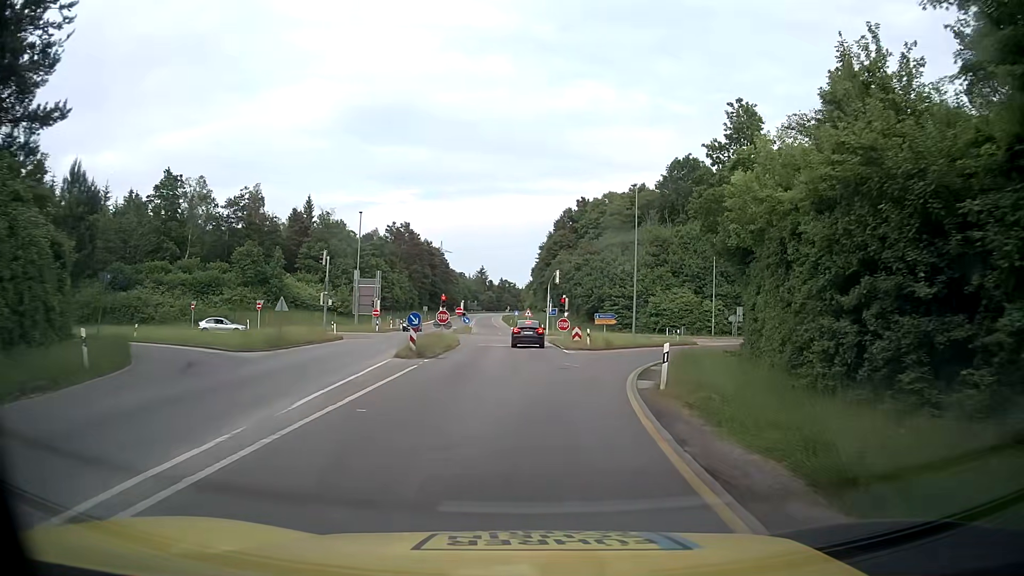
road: tertiary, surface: asphalt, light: Day
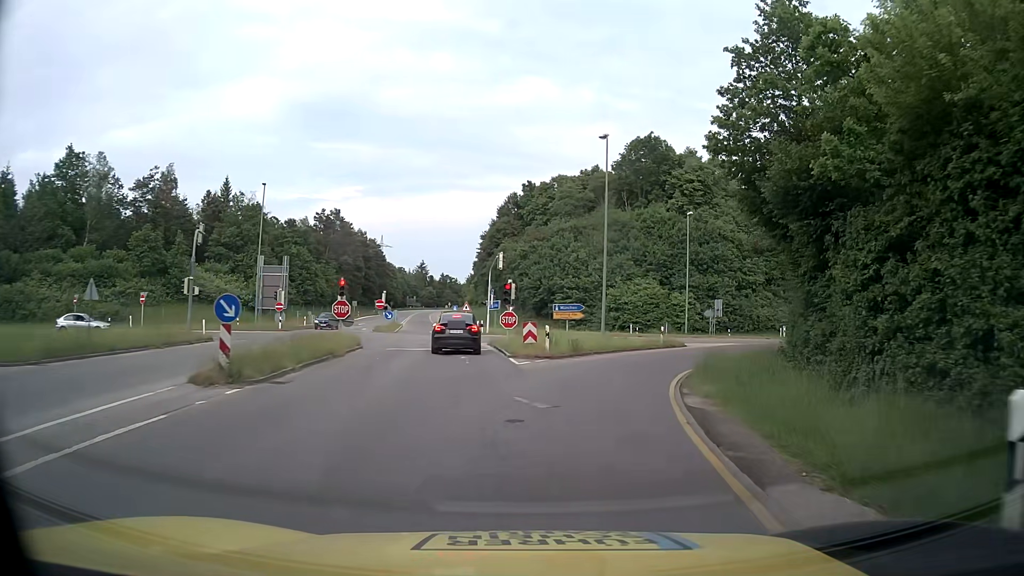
(+0.4, +13.1) m; +5°
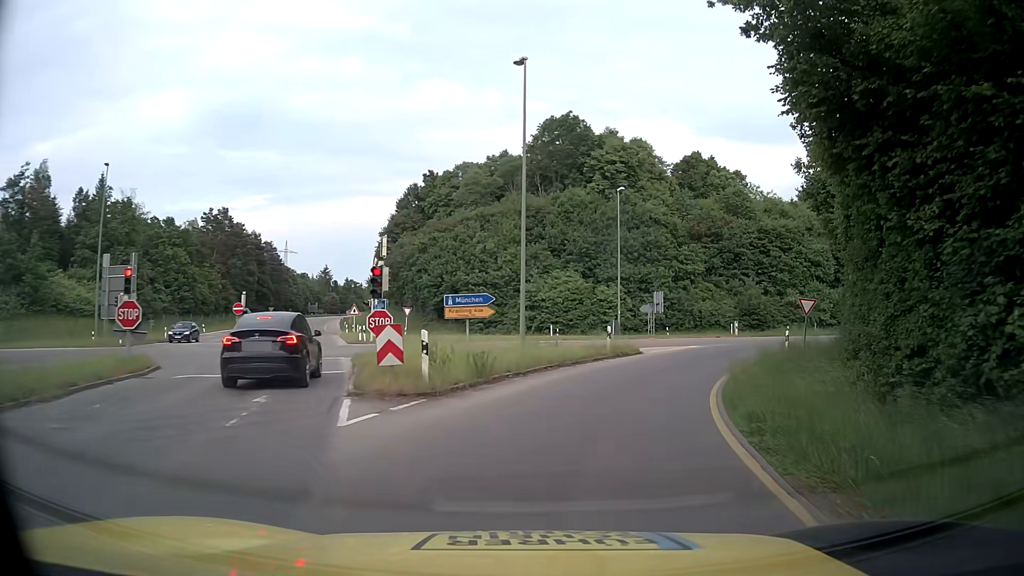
(+0.7, +12.2) m; +8°
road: secondary_link
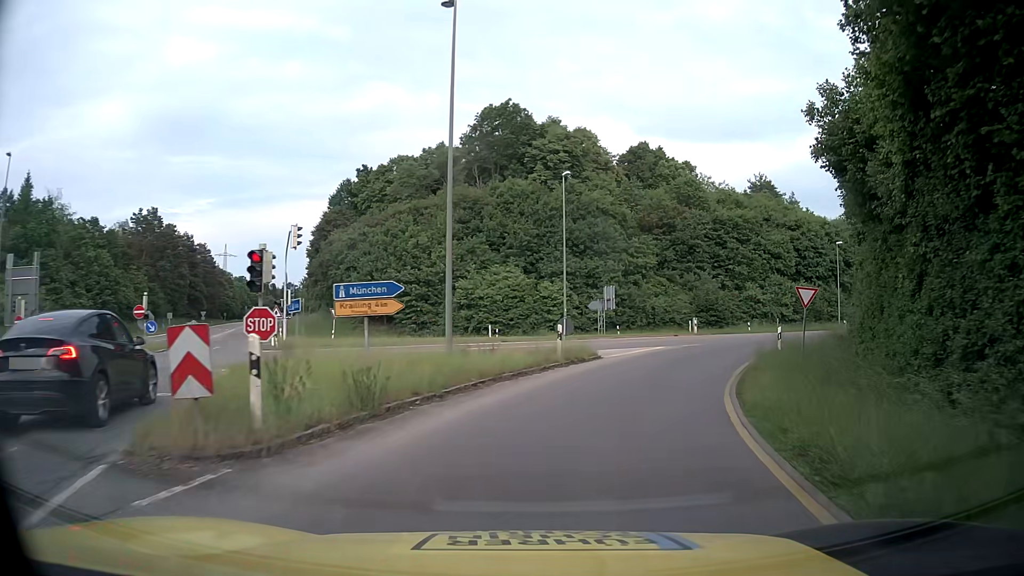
(+0.2, +5.8) m; +5°
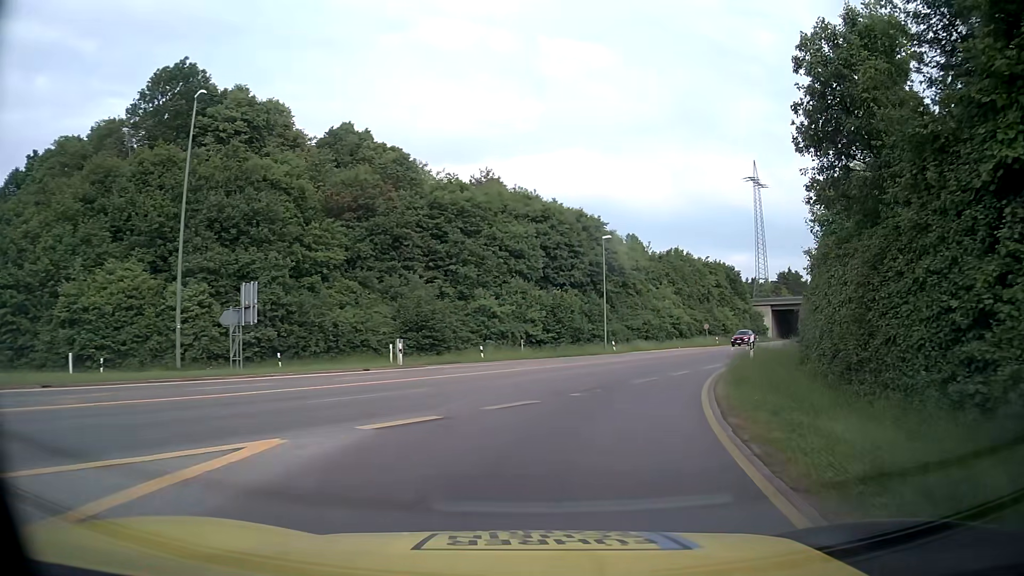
(+4.8, +21.7) m; +24°
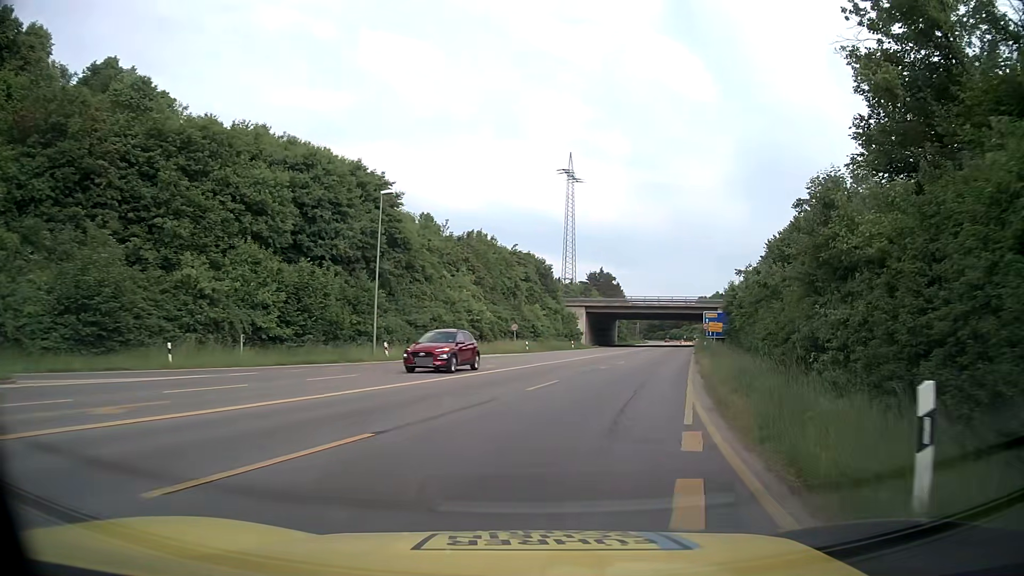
(+3.0, +18.1) m; +17°
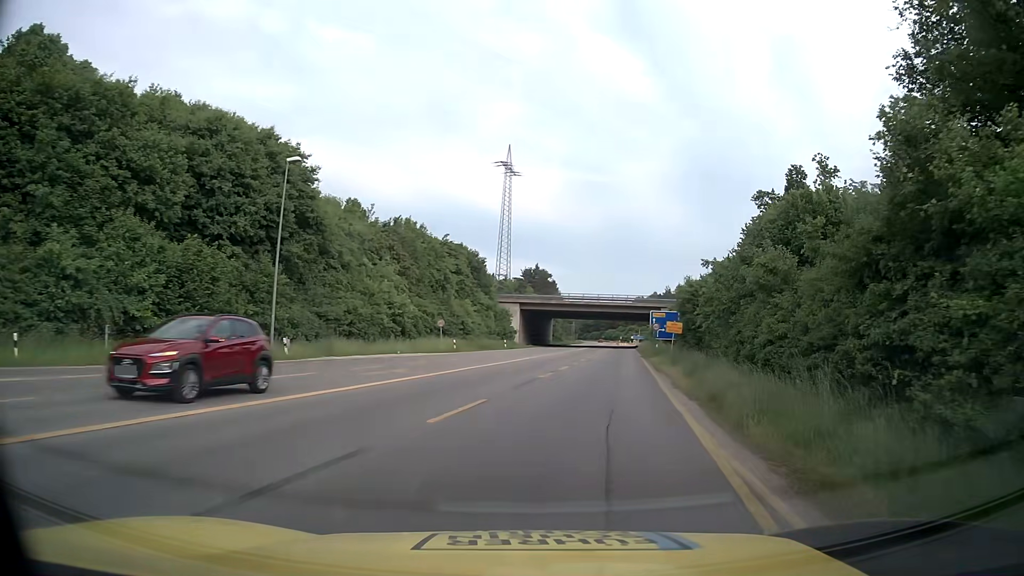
(+0.4, +6.5) m; +7°
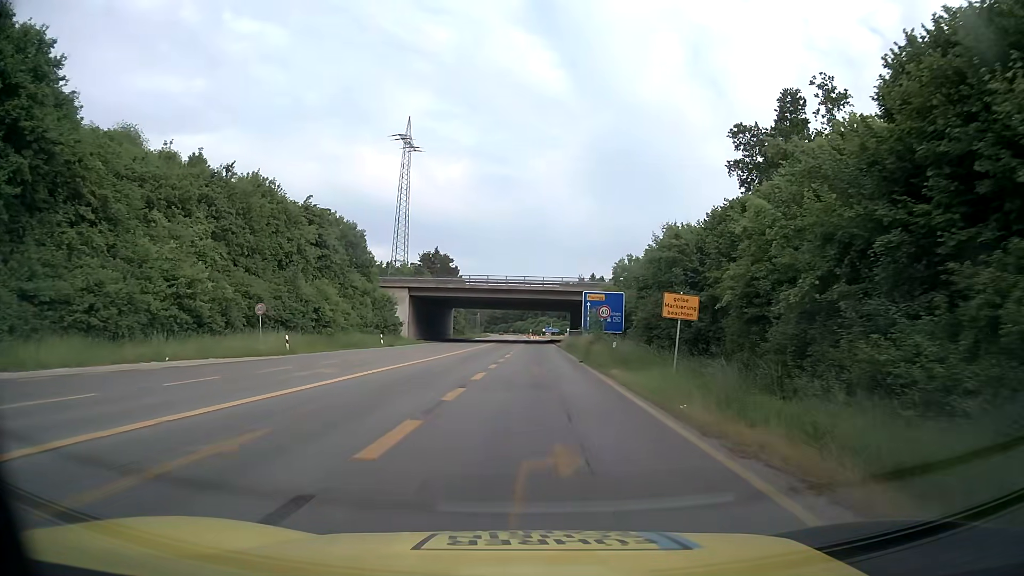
(+1.8, +20.9) m; +8°
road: secondary
(0, +10) (0, +20) (0, +30) (0, +40) (0, +50) (0, +60) (+1, +70) (+1, +80) (+1, +90) (0, +100) m
